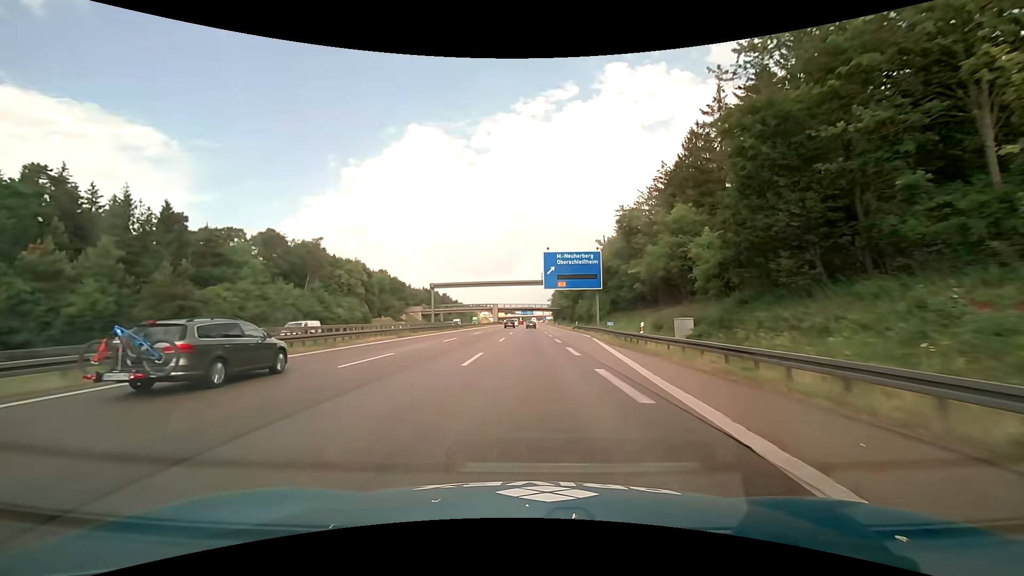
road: motorway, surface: asphalt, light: Day
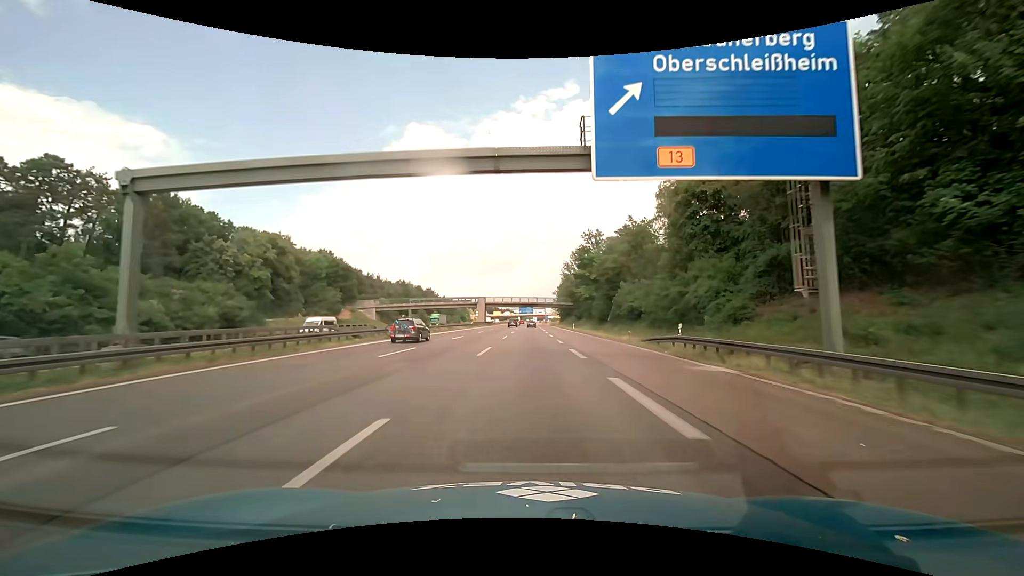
(0.0, +50.2) m; 0°
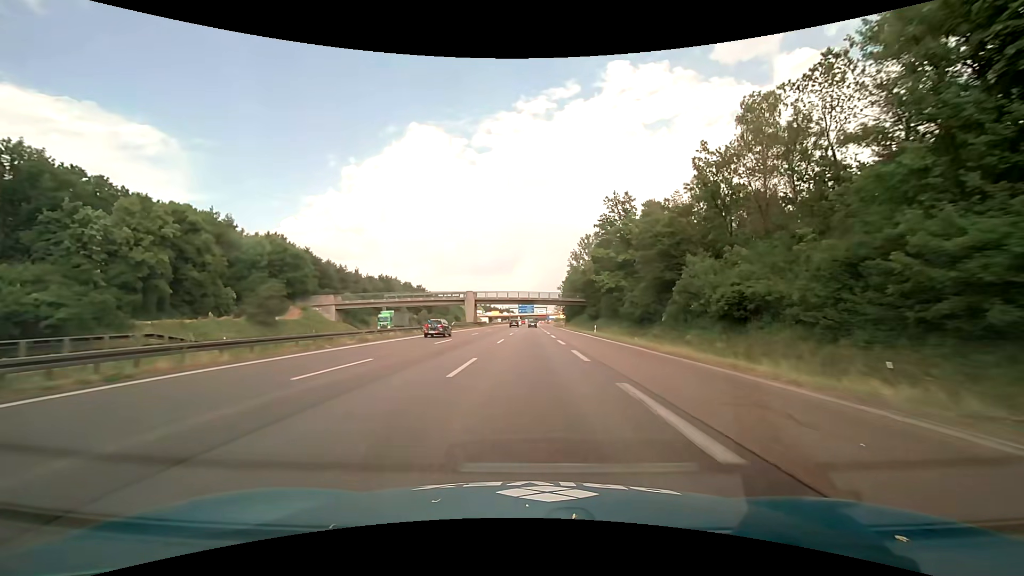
(0.0, +25.1) m; 0°
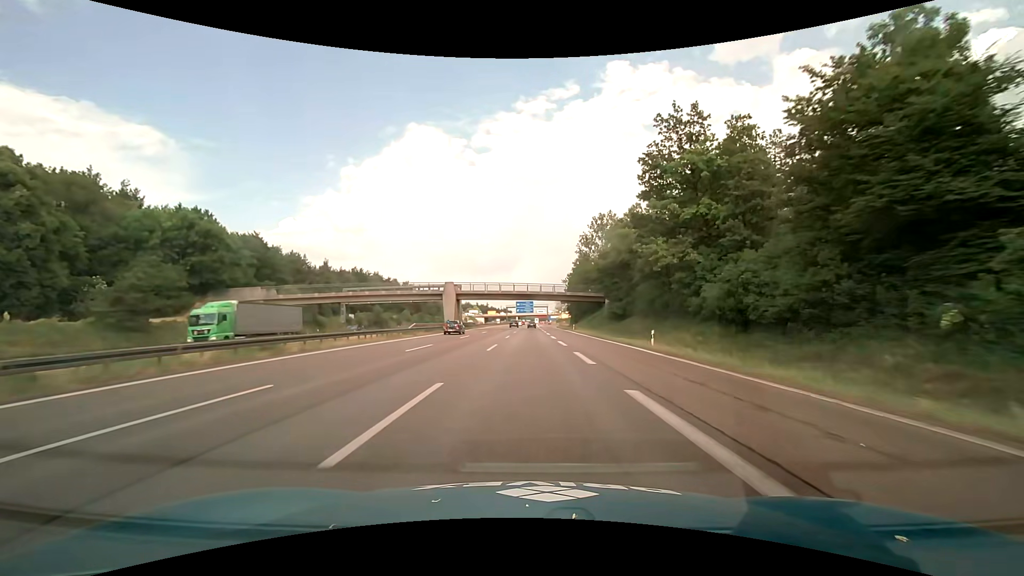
(+0.1, +25.1) m; +1°
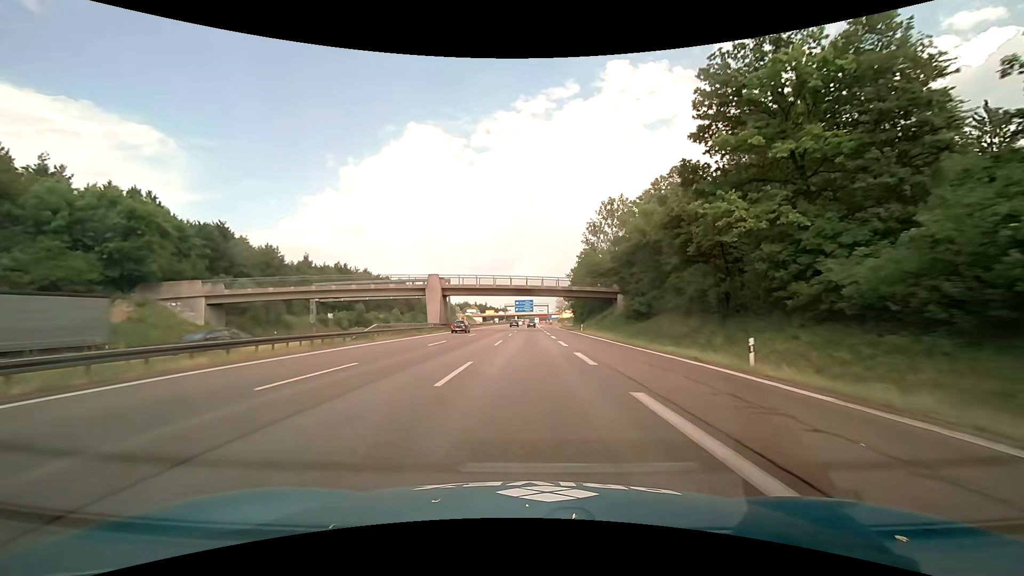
(0.0, +12.5) m; 0°
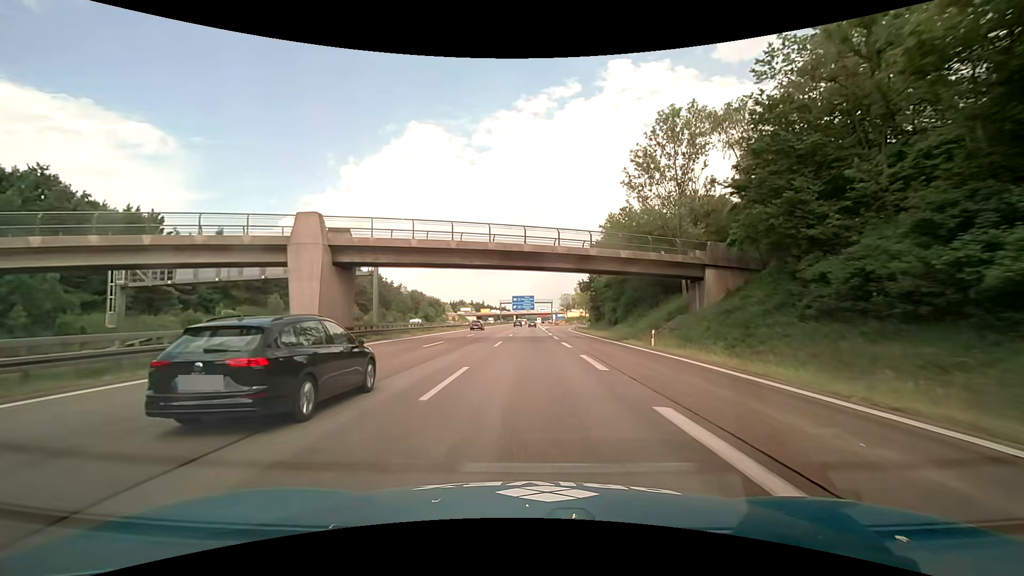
(-0.1, +37.6) m; 0°
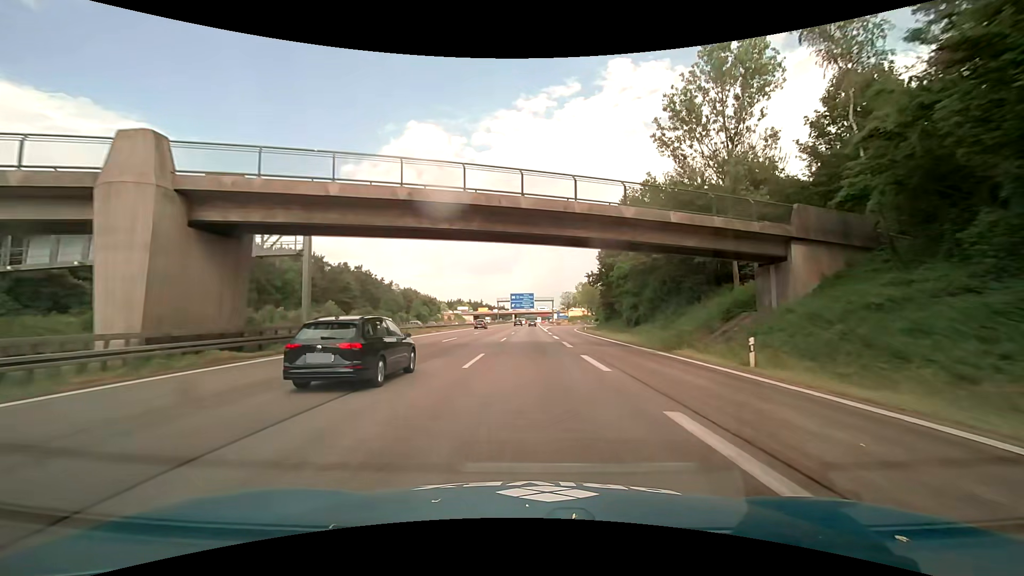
(0.0, +12.5) m; 0°
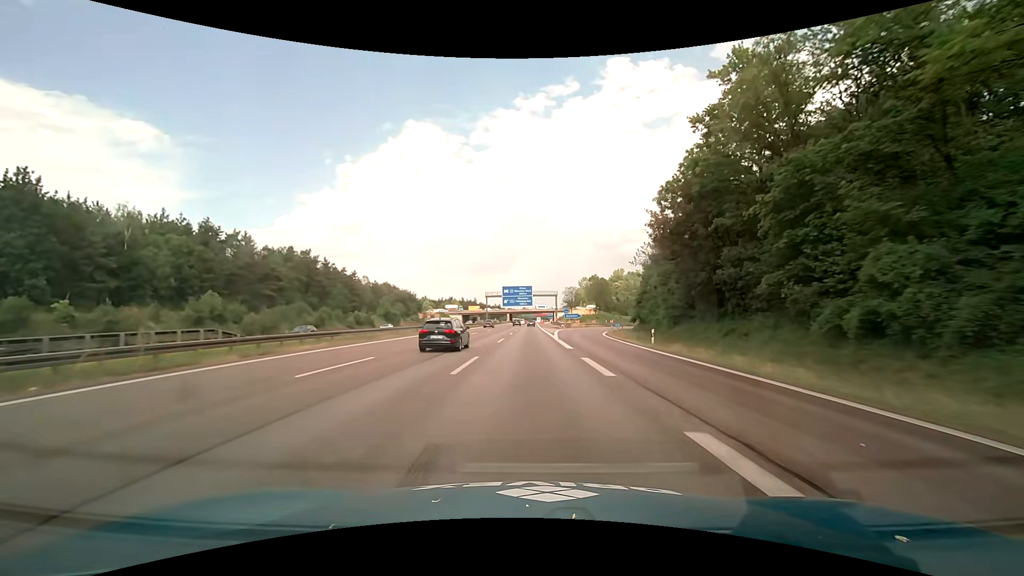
(+0.4, +37.5) m; +1°
(0, +10) (0, +20) (0, +30) (0, +40) (0, +50) (0, +60) (0, +70) (0, +80) (0, +90) (0, +100) m
